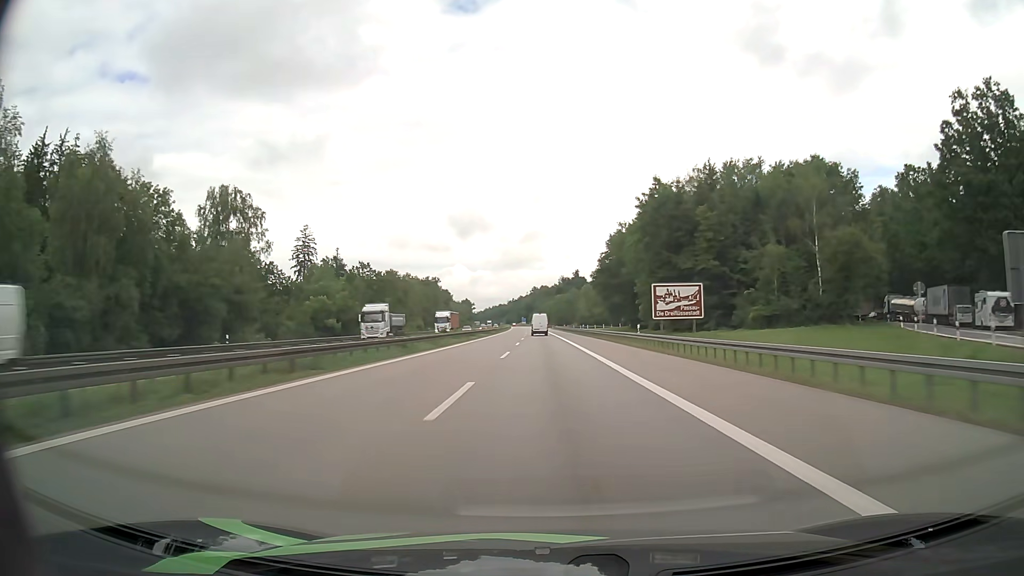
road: motorway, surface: asphalt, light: Day
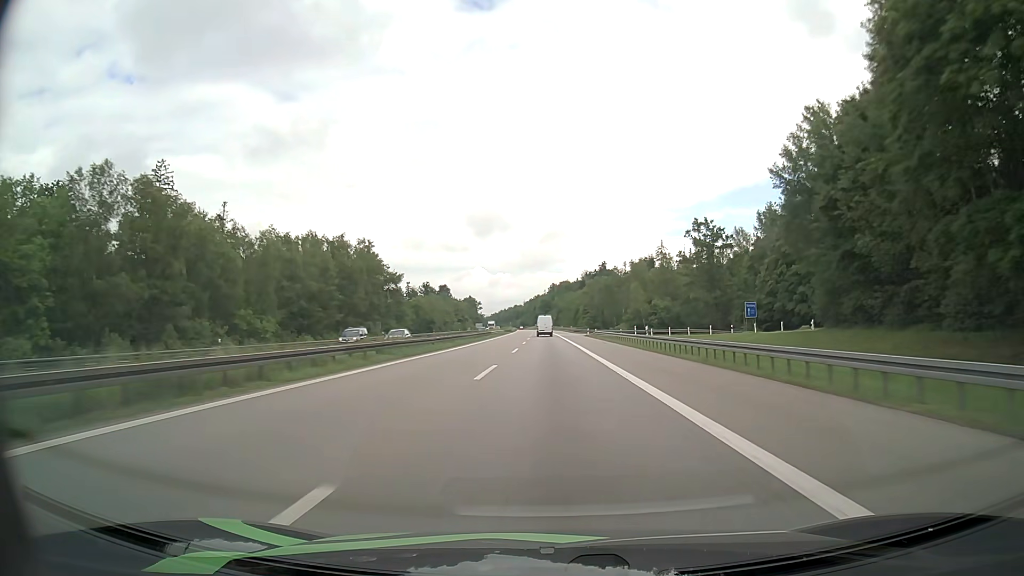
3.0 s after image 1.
(-1.8, +99.9) m; -2°
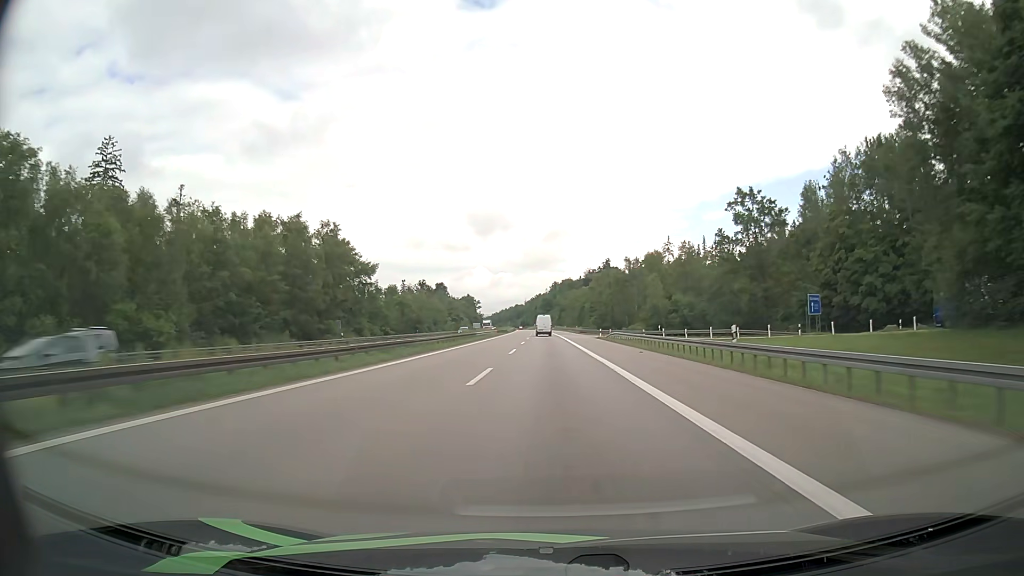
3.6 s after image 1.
(-0.1, +19.8) m; 0°
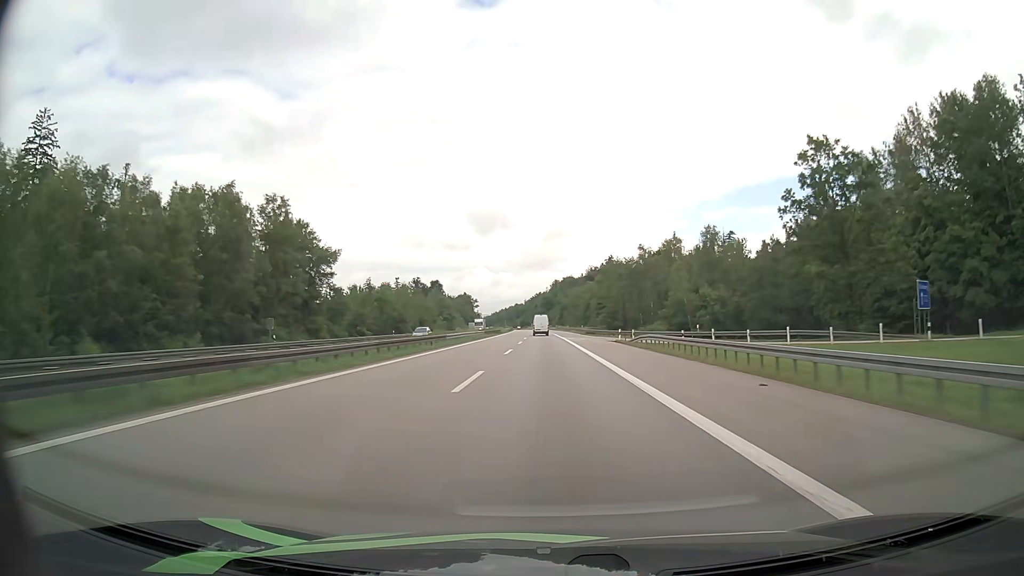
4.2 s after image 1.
(0.0, +19.7) m; 0°
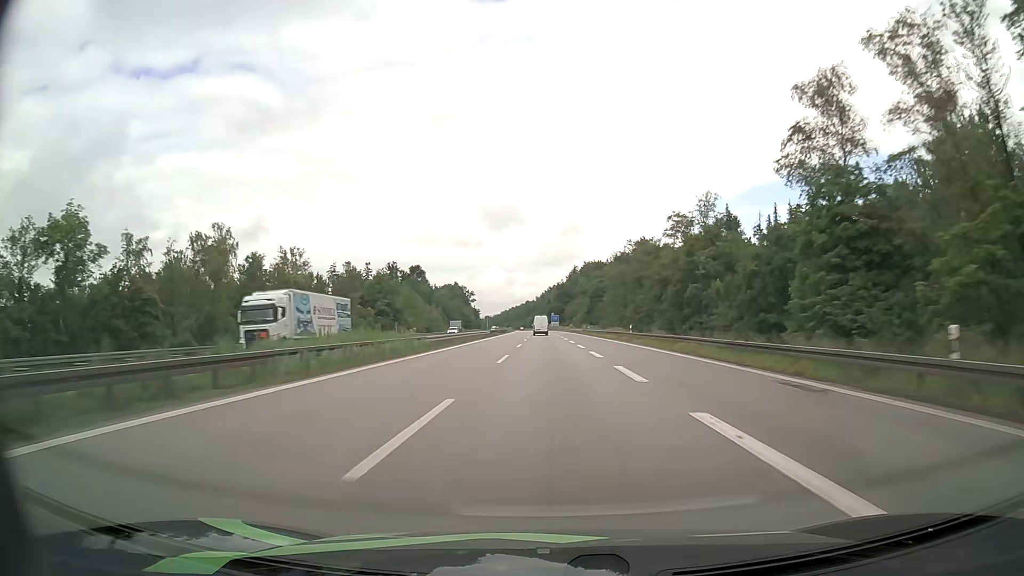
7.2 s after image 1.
(-1.3, +97.5) m; -1°
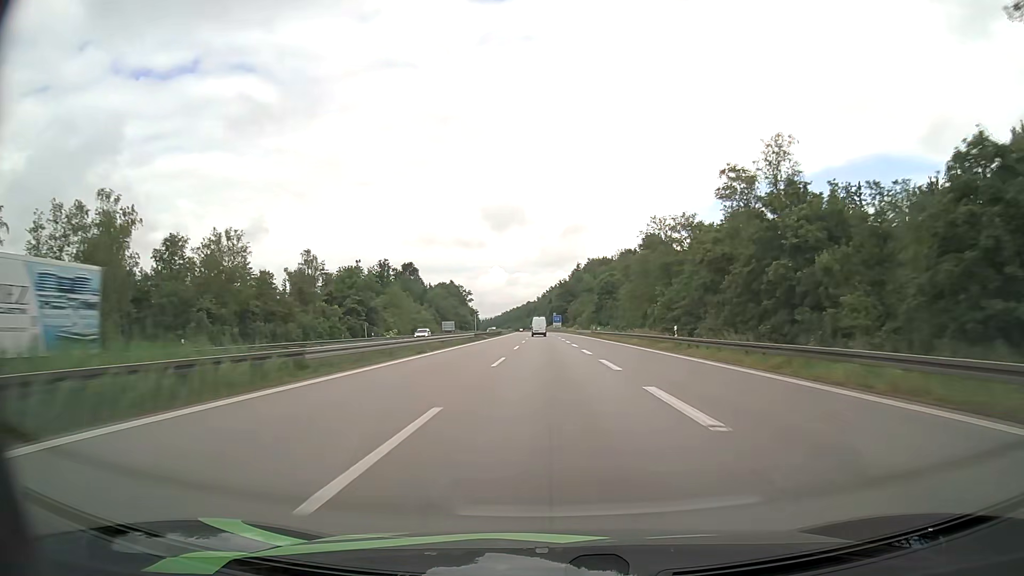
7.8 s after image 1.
(0.0, +19.3) m; 0°
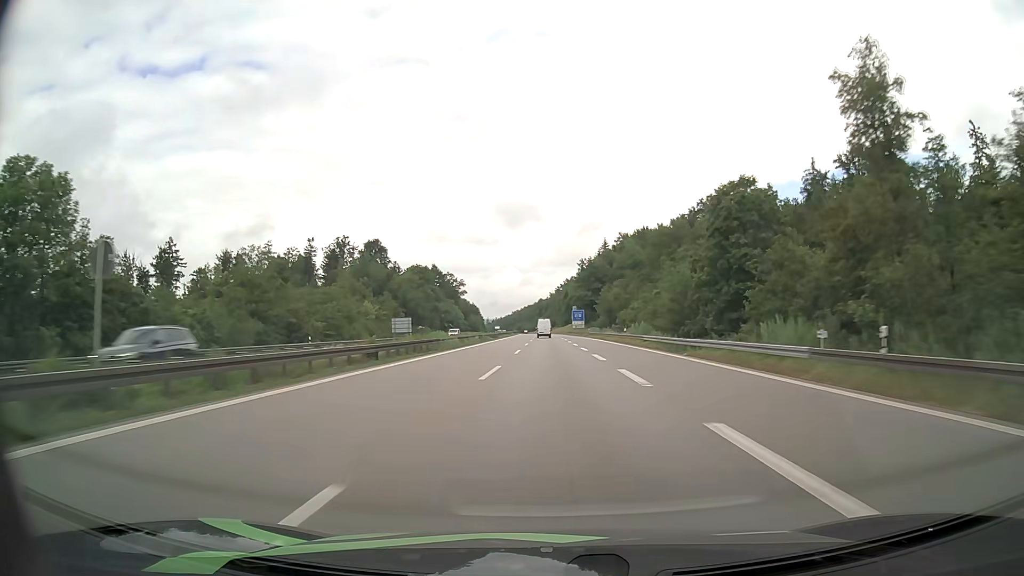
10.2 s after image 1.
(-0.7, +77.3) m; -1°
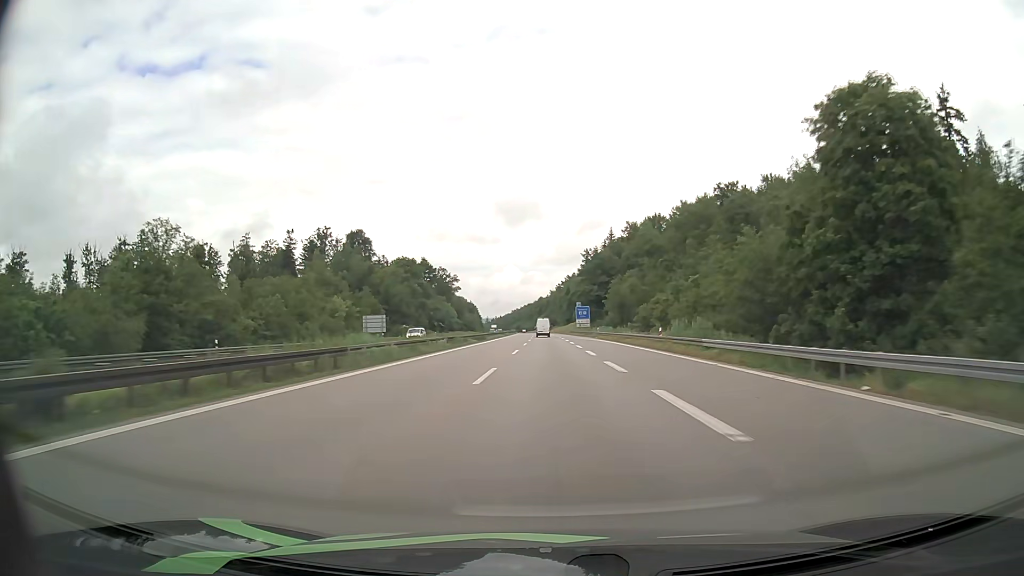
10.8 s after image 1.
(0.0, +19.4) m; 0°
(0, +10) (0, +20) (0, +30) (0, +40) (0, +50) (0, +60) (0, +70) (0, +80) (0, +90) (-1, +100) m
